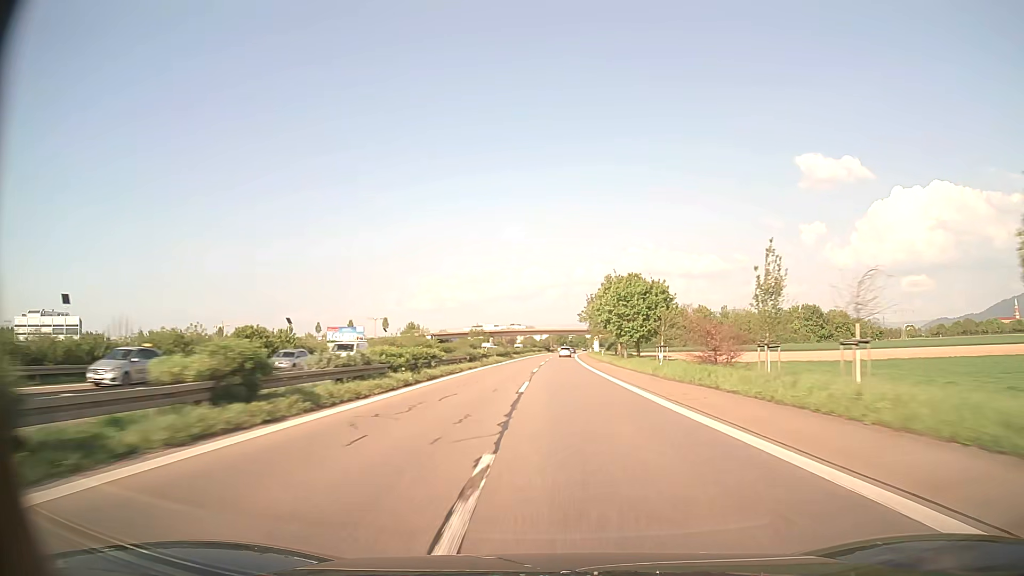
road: trunk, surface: asphalt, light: Day
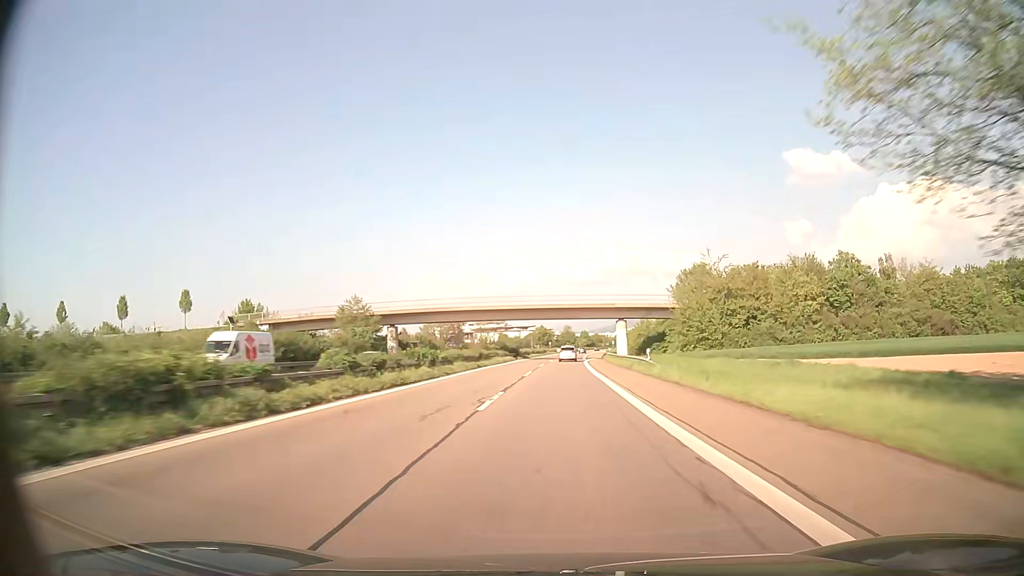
(+1.3, +96.2) m; +1°
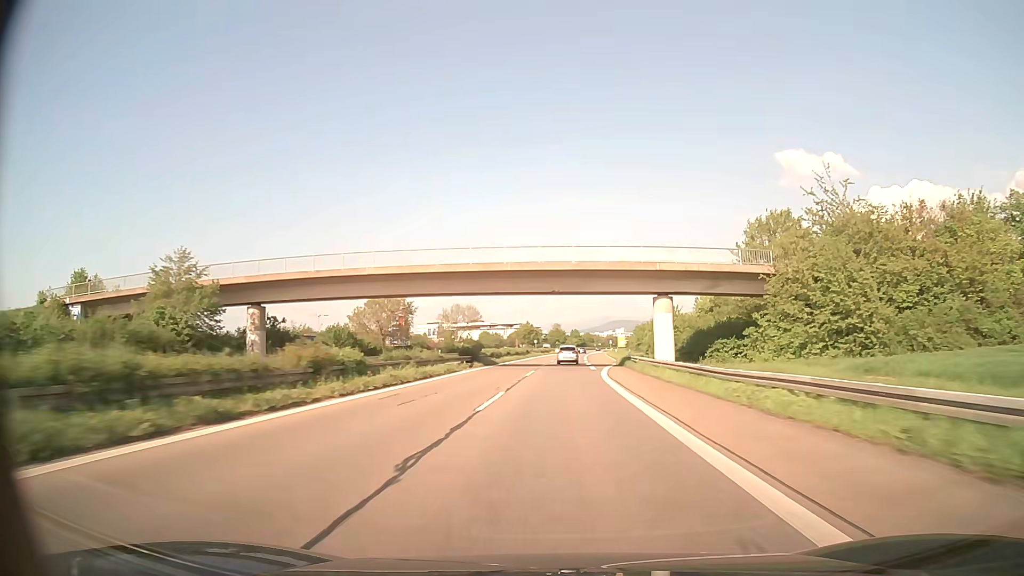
(+0.3, +36.5) m; +1°
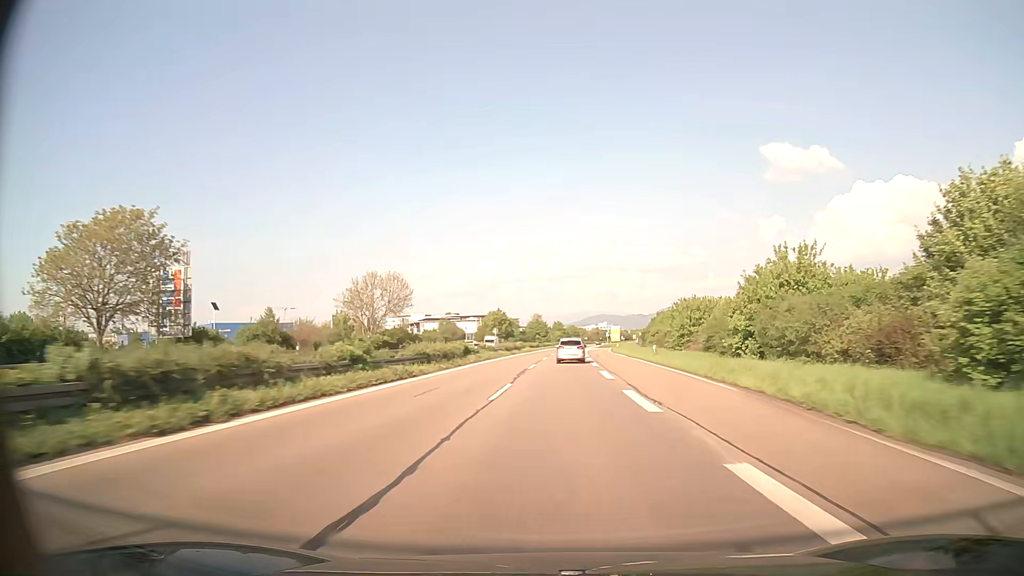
(+0.7, +52.3) m; +1°
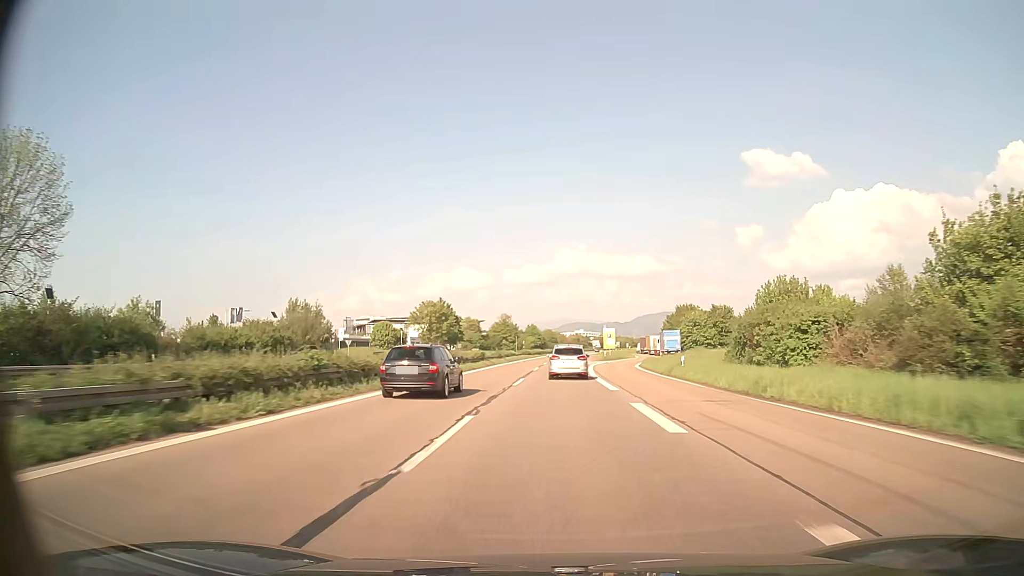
(+1.2, +62.5) m; +2°
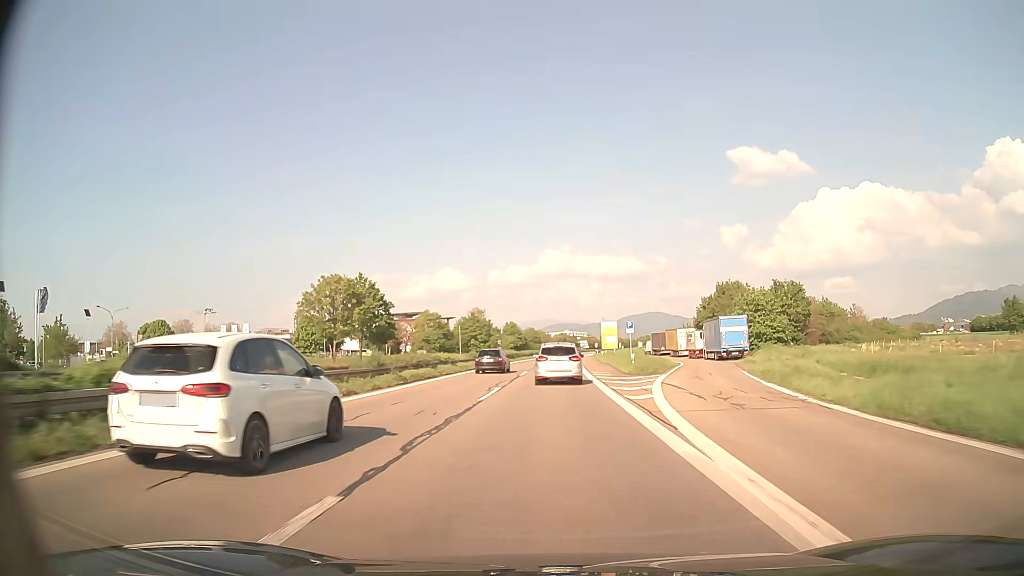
(+0.6, +43.7) m; +1°
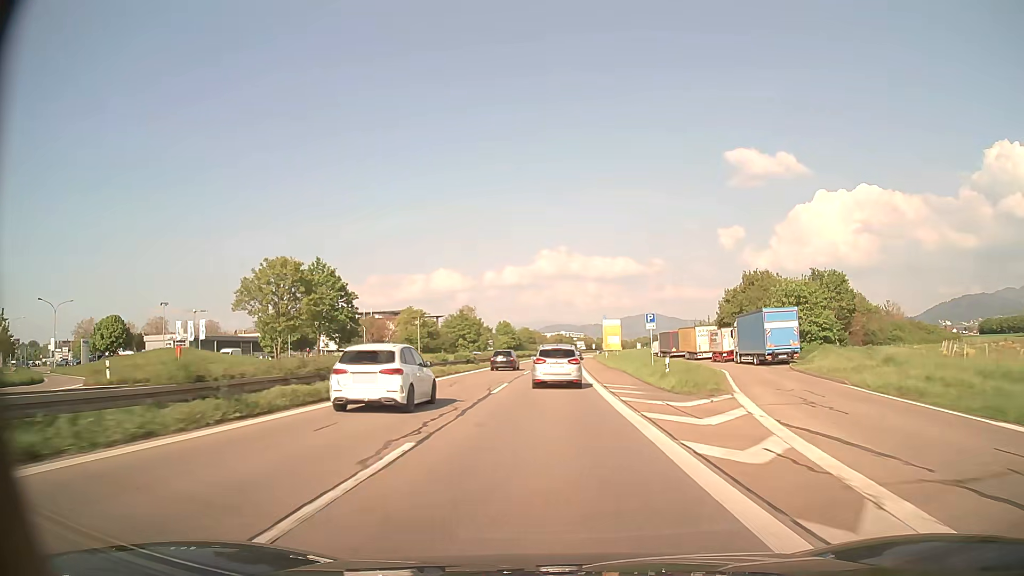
(0.0, +14.1) m; 0°
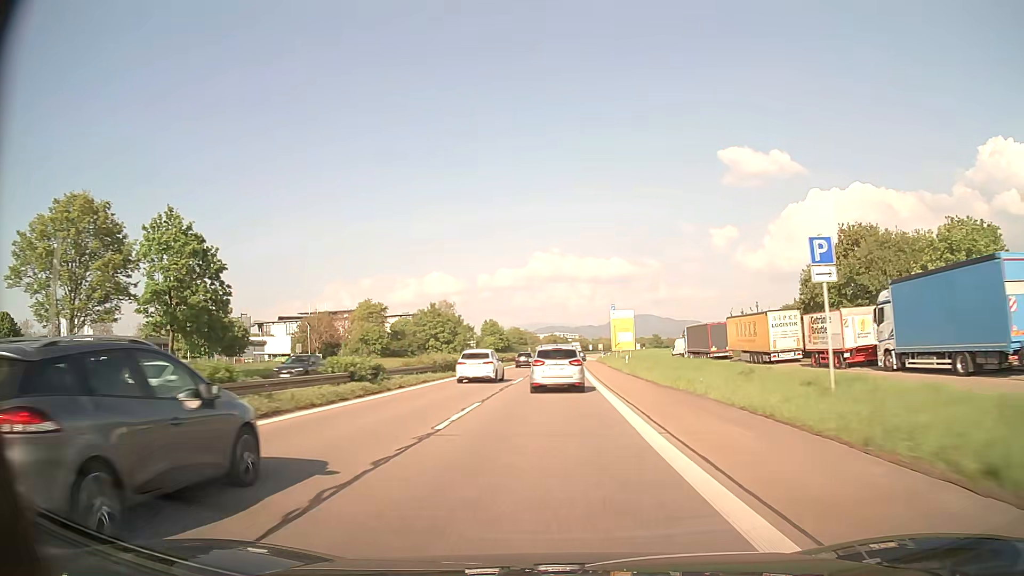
(+0.2, +28.2) m; +1°
(0, +10) (0, +20) (0, +30) (-1, +40) (-1, +50) (-1, +60) (-2, +70) (-2, +80) (-2, +90) (-2, +100) m
